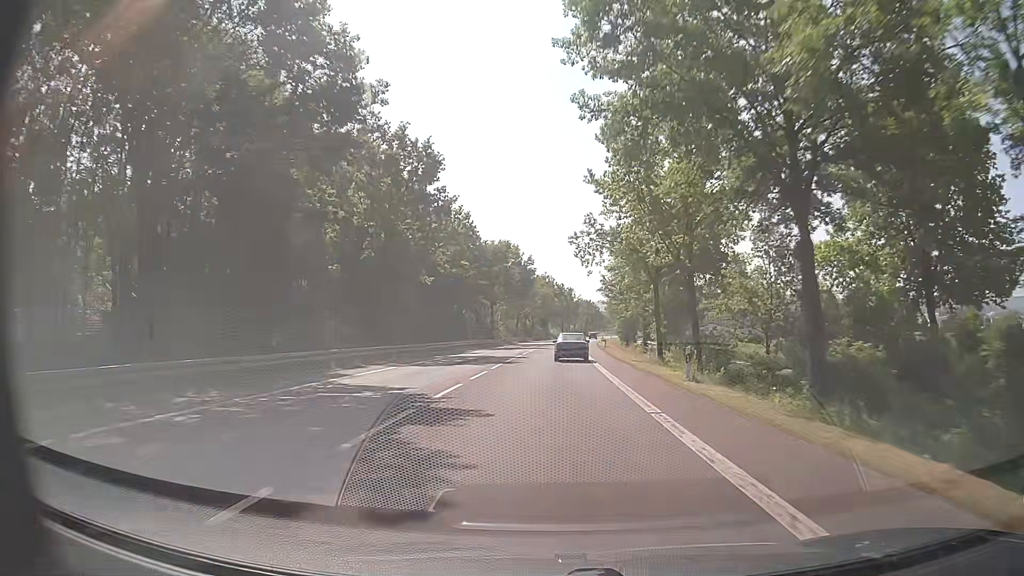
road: primary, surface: asphalt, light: Day
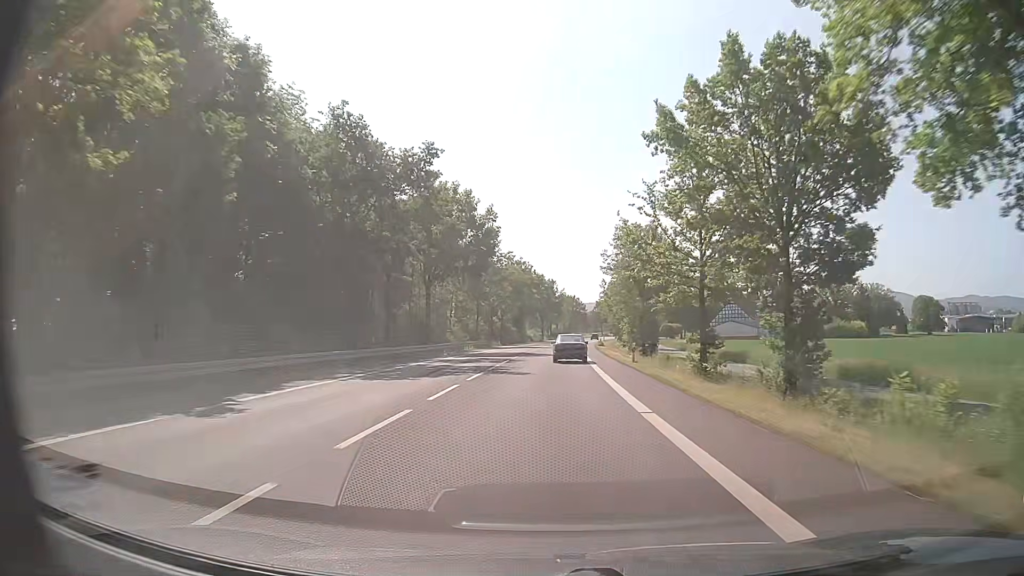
(+0.4, +35.8) m; +1°
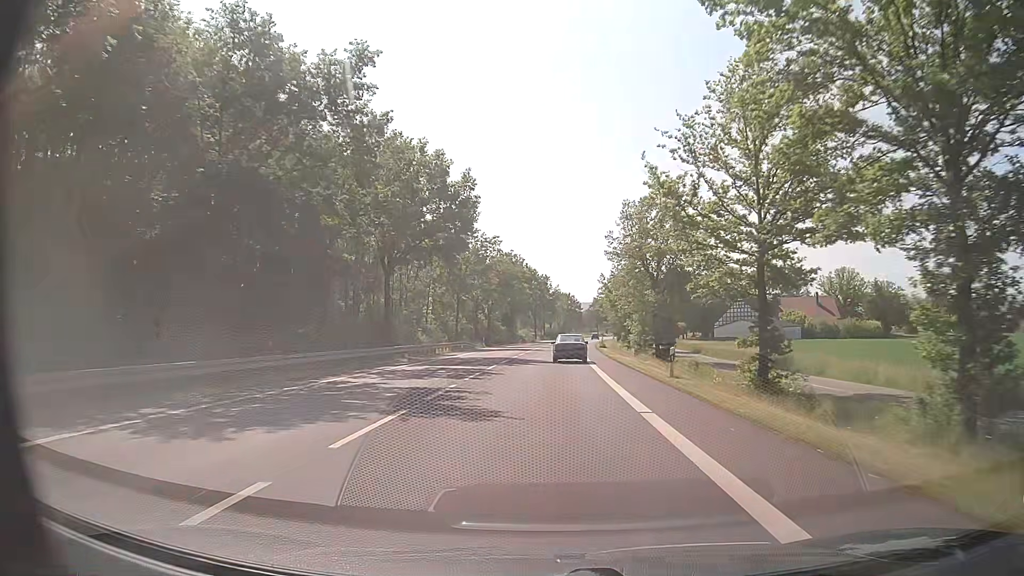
(+0.1, +12.0) m; 0°
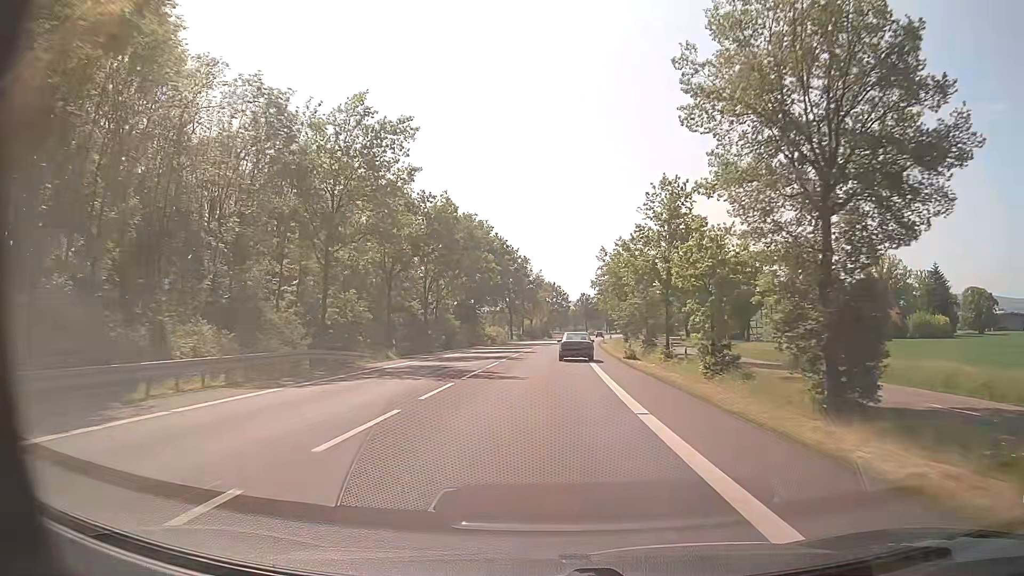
(+0.6, +36.3) m; +2°
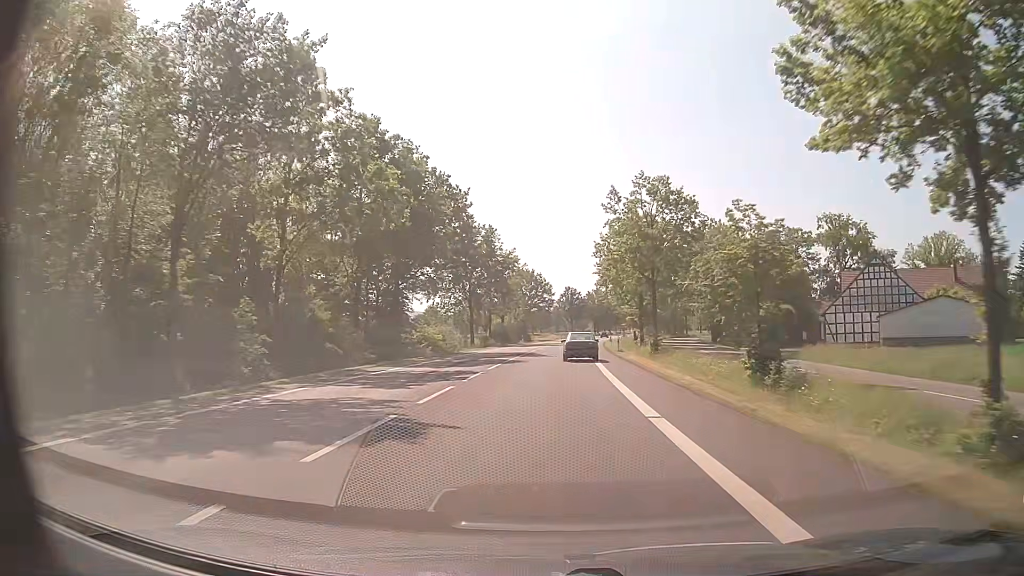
(+0.5, +36.5) m; +2°
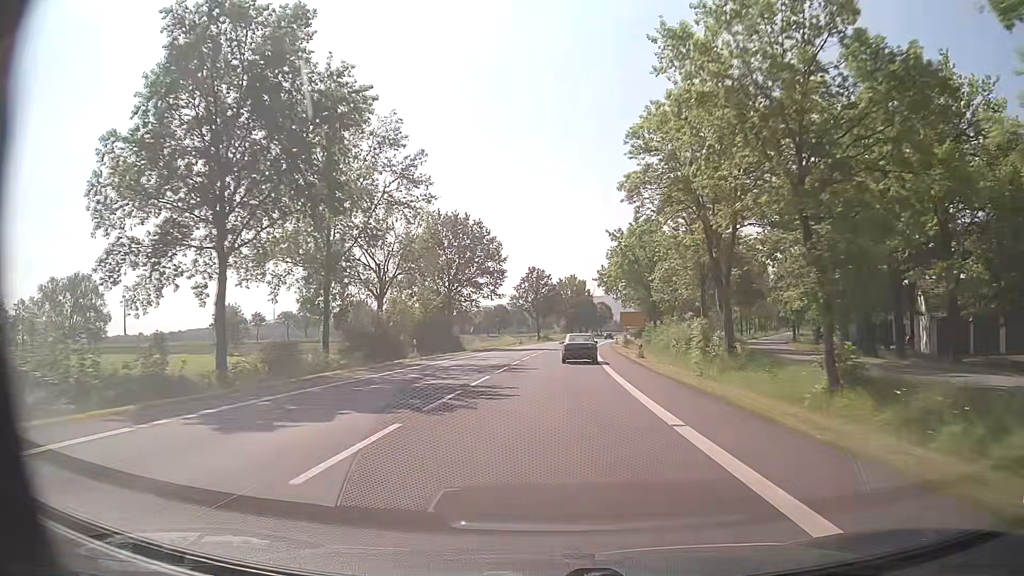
(+1.7, +60.8) m; +3°
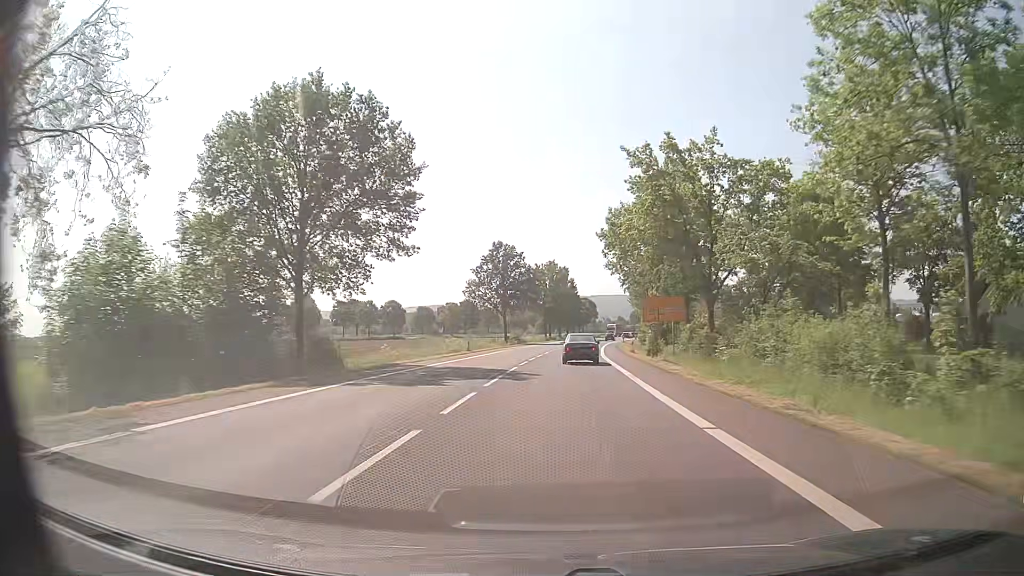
(+0.6, +36.5) m; +2°
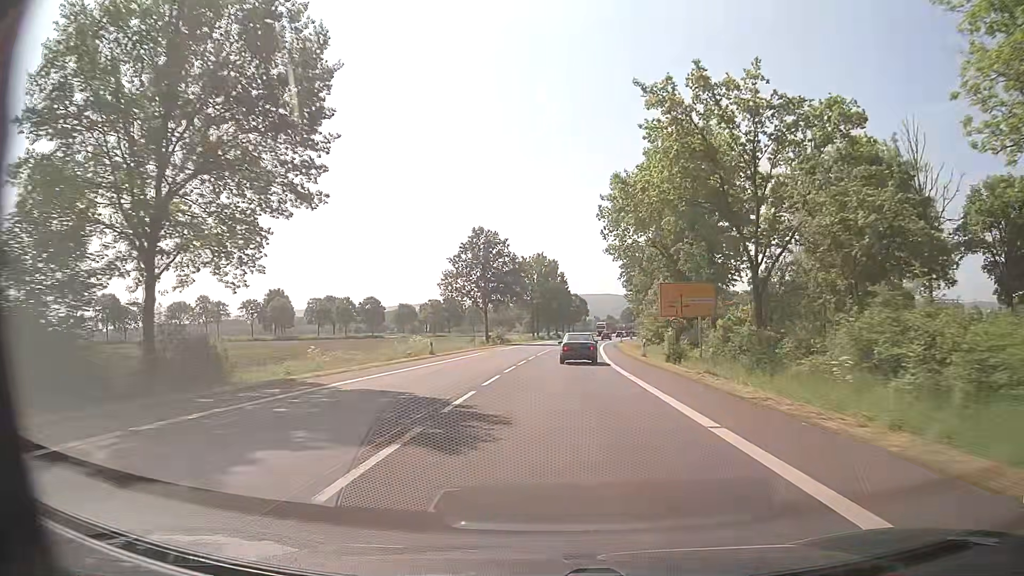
(0.0, +12.0) m; +1°
(0, +10) (0, +20) (0, +30) (+1, +40) (+1, +50) (+2, +60) (+3, +70) (+4, +80) (+5, +90) (+6, +100) m
